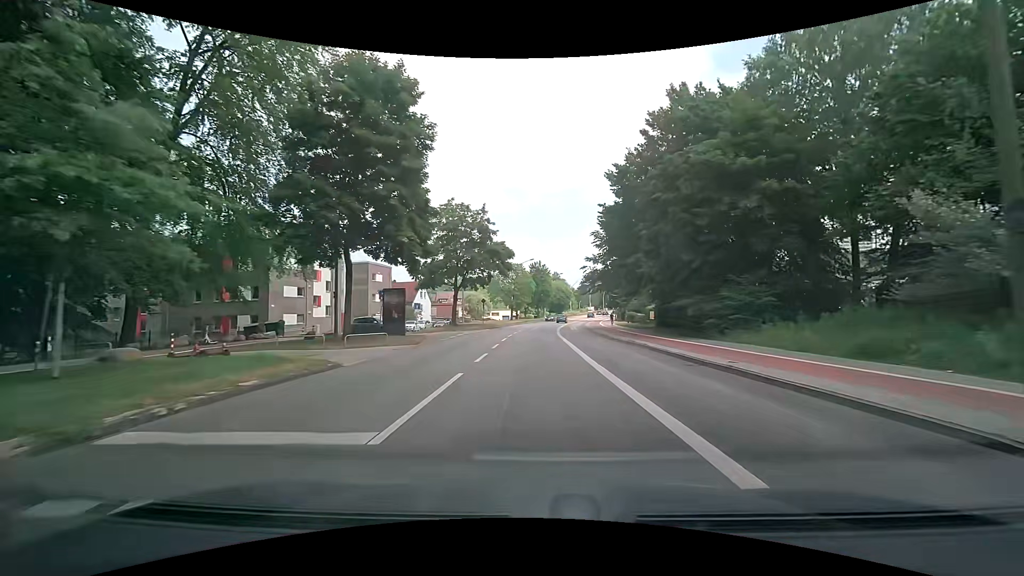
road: secondary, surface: asphalt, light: Day
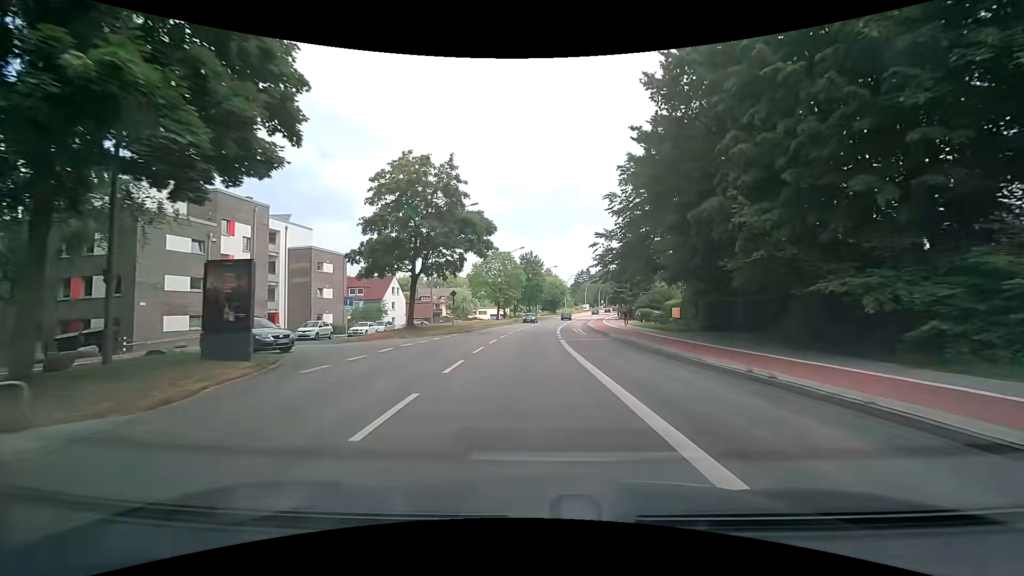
(+0.1, +15.5) m; +1°
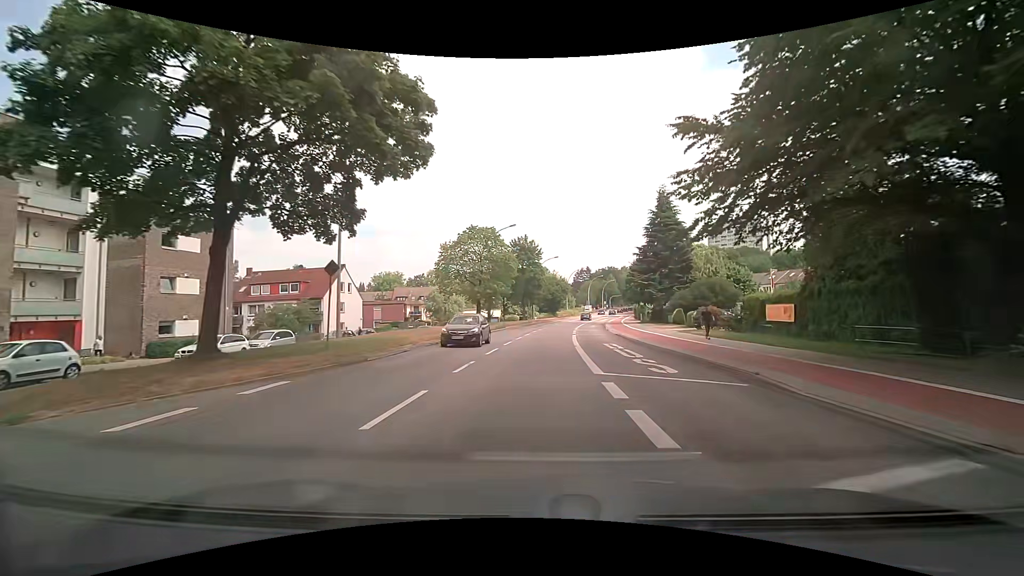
(+0.1, +23.2) m; 0°
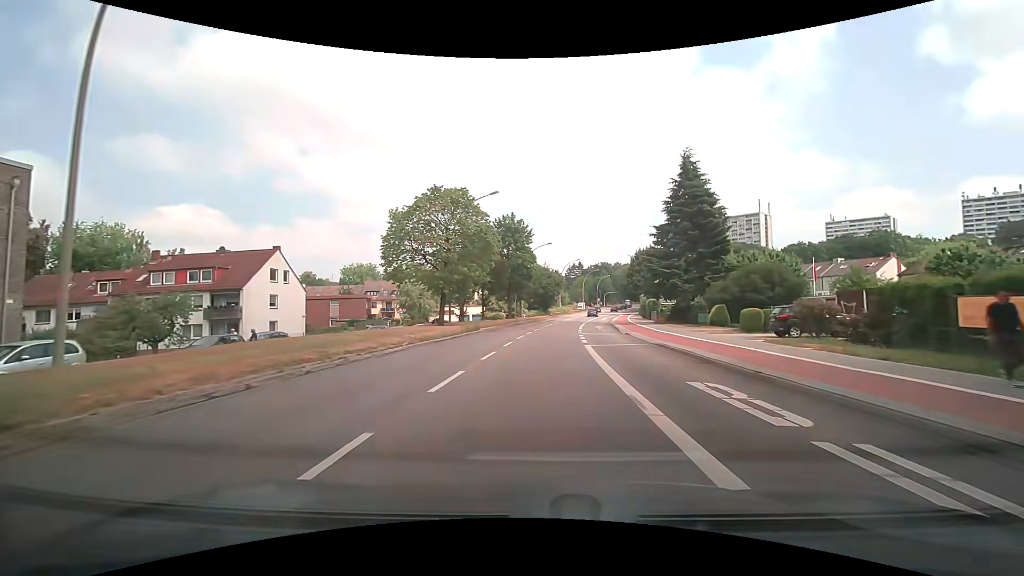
(+0.2, +15.5) m; +1°
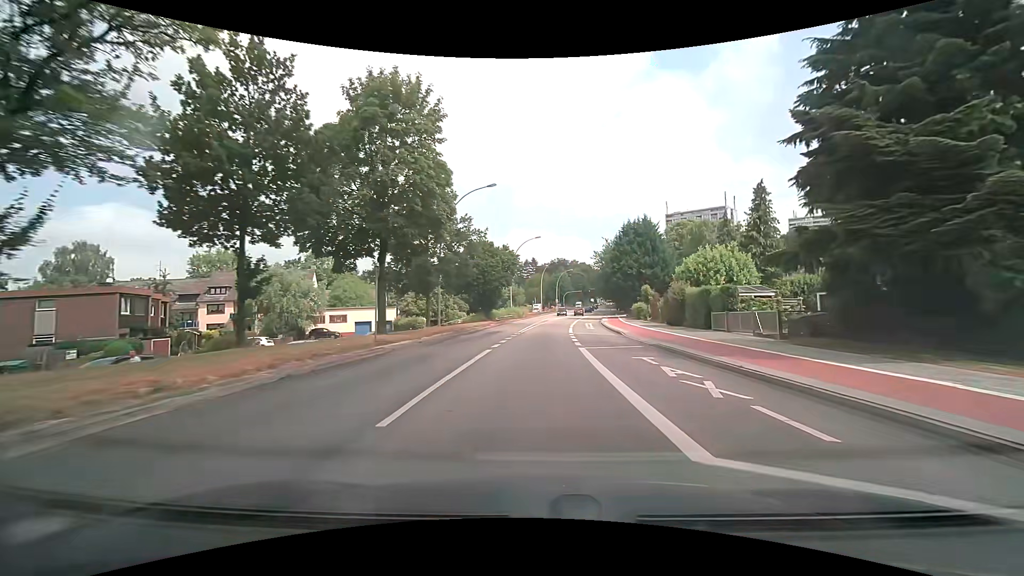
(+1.6, +38.5) m; +6°
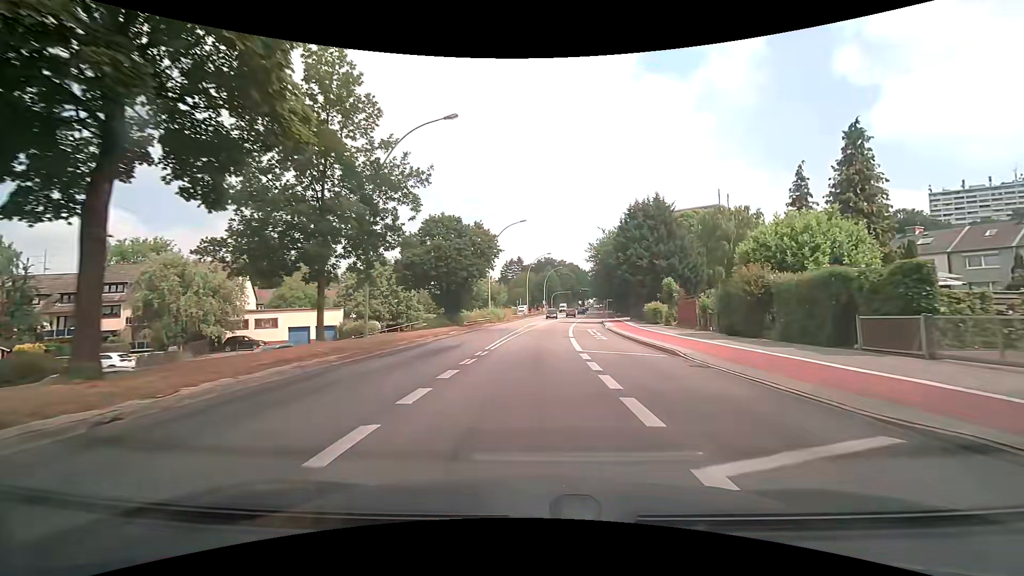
(+0.2, +15.3) m; +1°
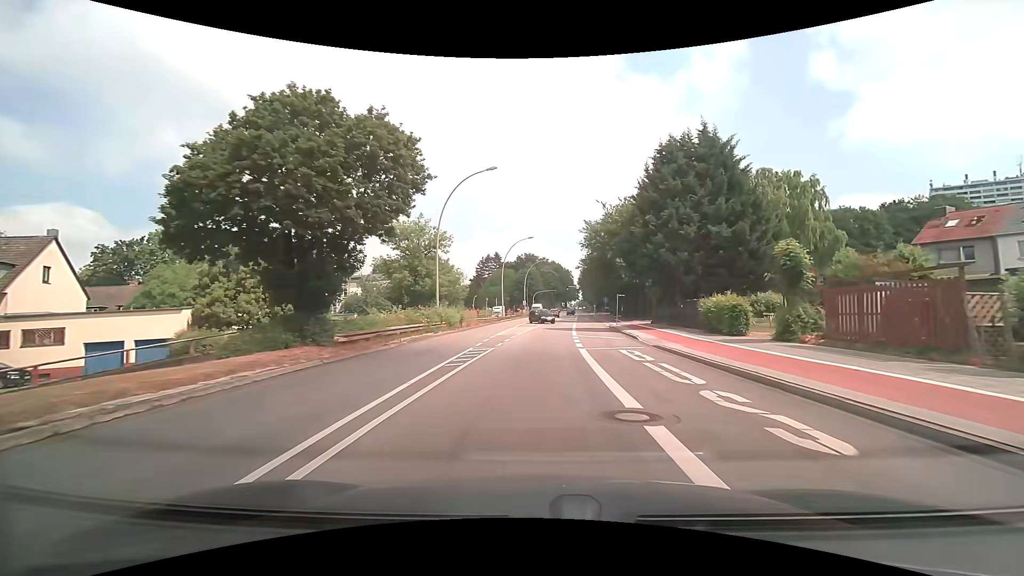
(+0.5, +22.7) m; +3°
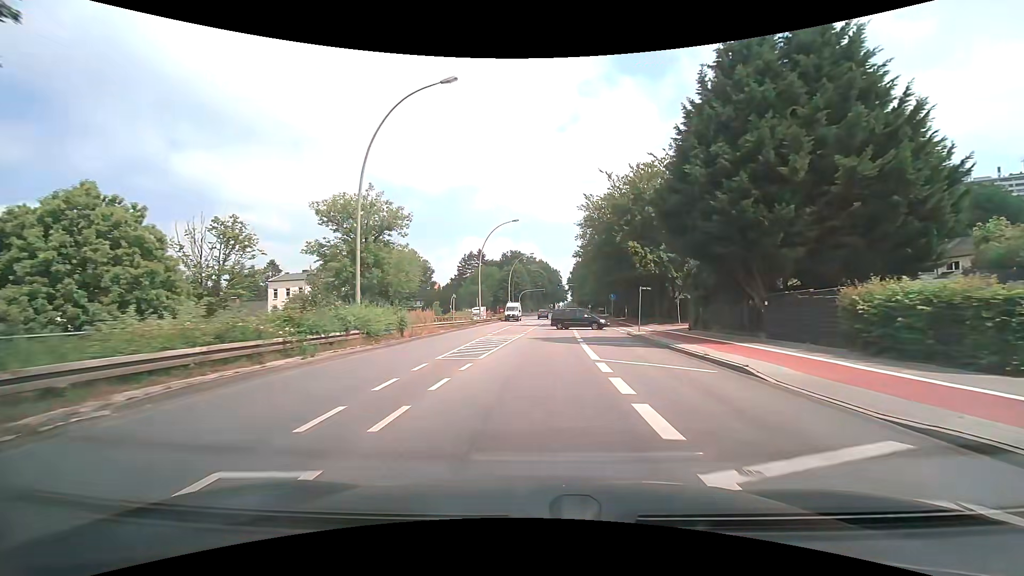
(+0.2, +15.0) m; +1°
(0, +10) (0, +20) (+1, +30) (+1, +40) (+2, +50) (+3, +60) (+4, +70) (+4, +80) (+5, +90) (+6, +100) m
